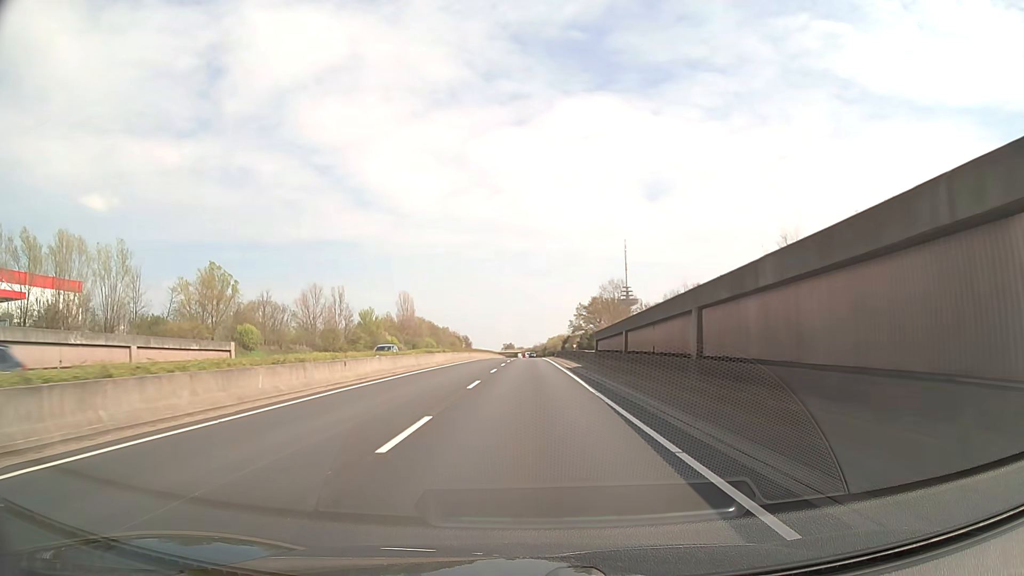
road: trunk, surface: asphalt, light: Day
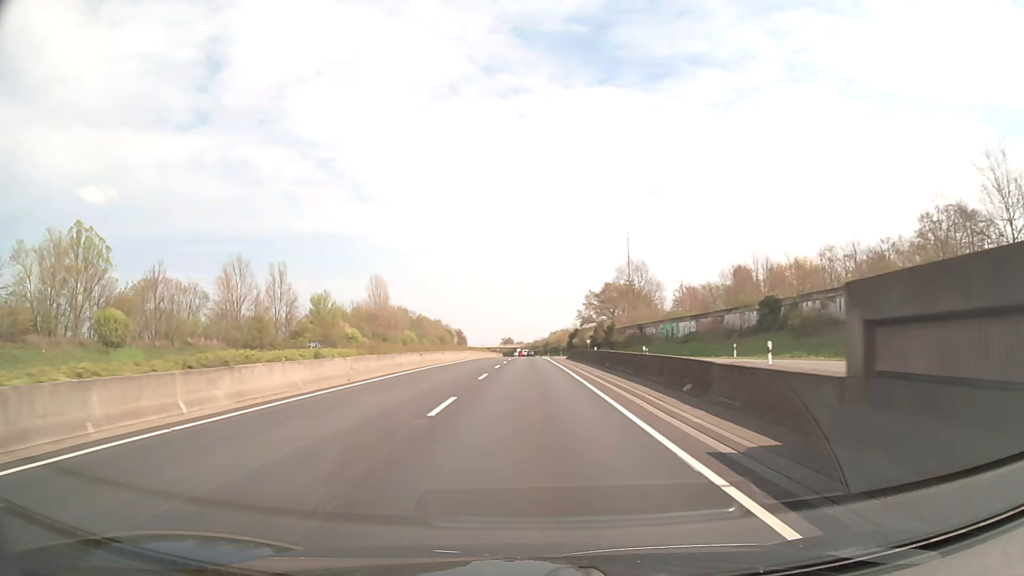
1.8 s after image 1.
(0.0, +32.3) m; 0°
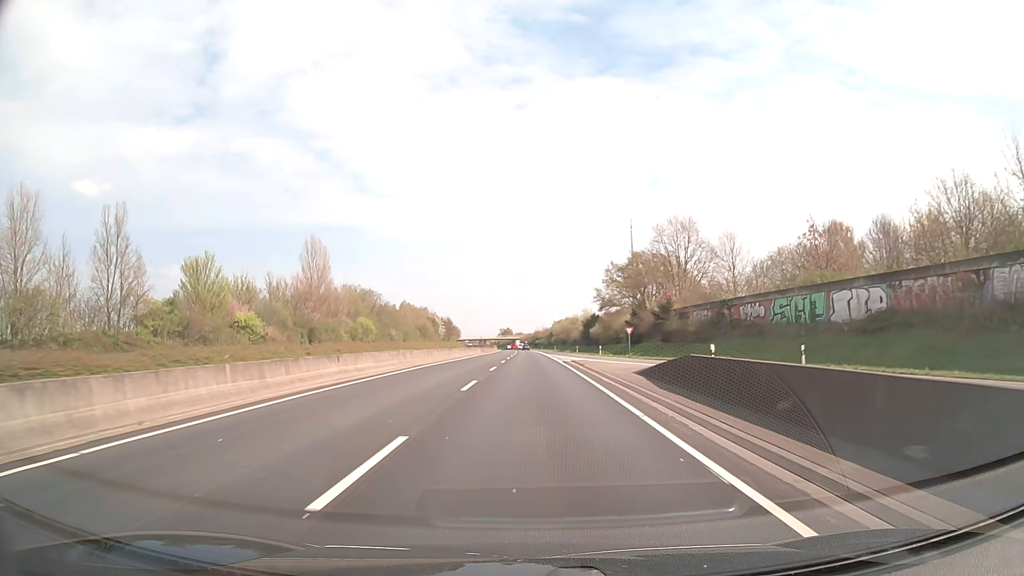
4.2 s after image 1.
(0.0, +43.3) m; 0°
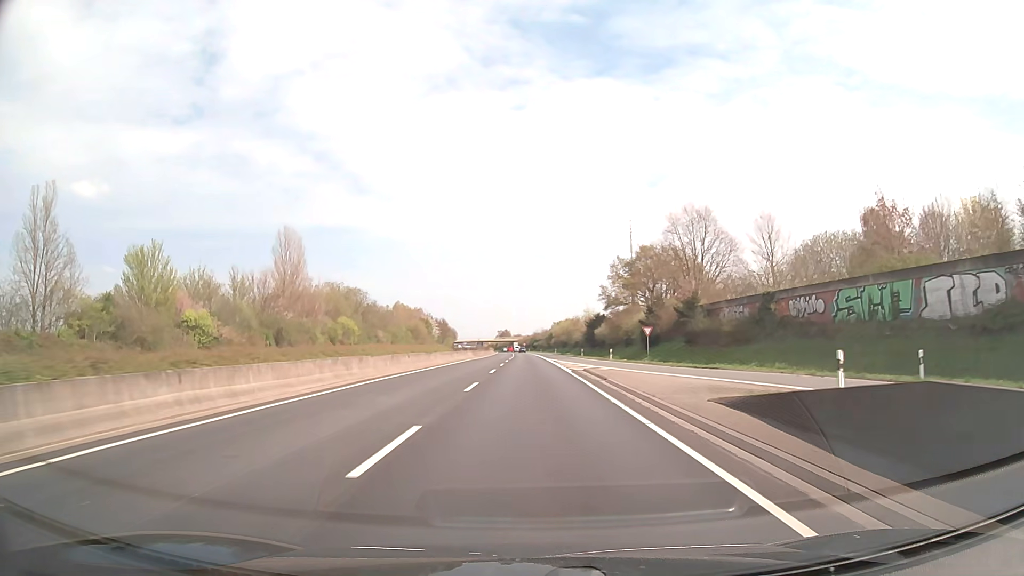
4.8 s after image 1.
(0.0, +10.9) m; 0°
